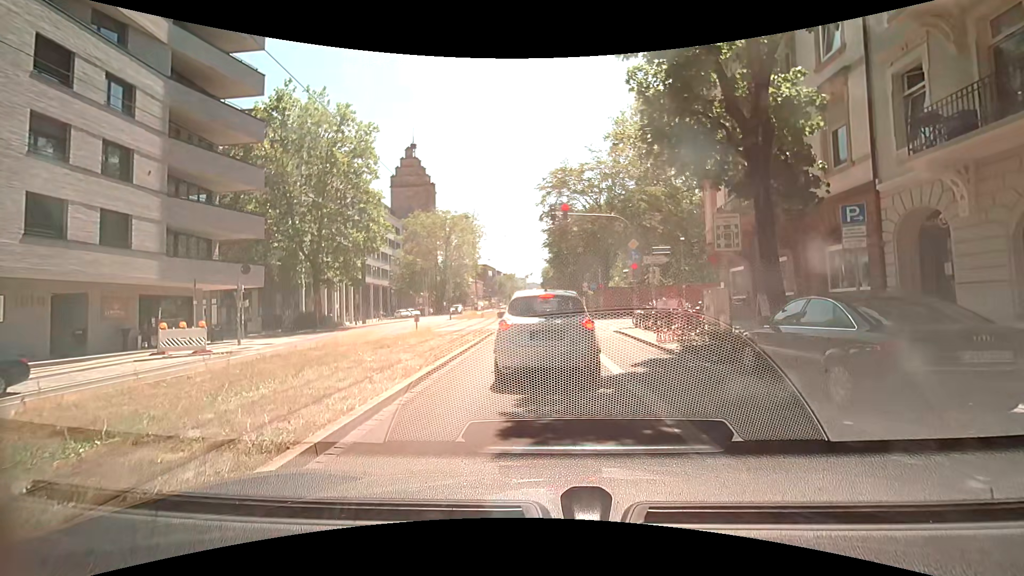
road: primary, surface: asphalt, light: Day
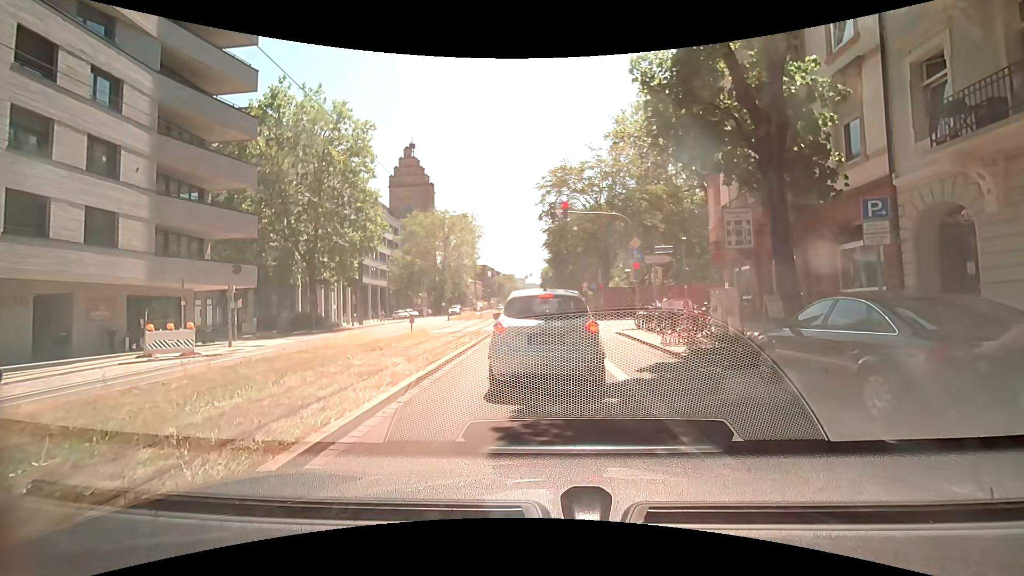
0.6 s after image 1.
(0.0, +0.7) m; 0°
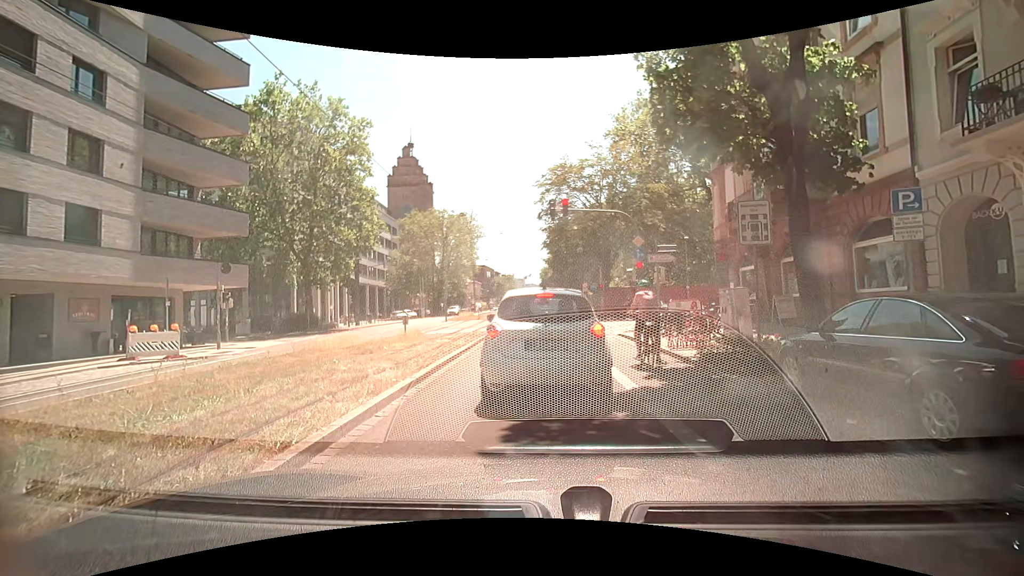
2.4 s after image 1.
(0.0, +0.8) m; 0°
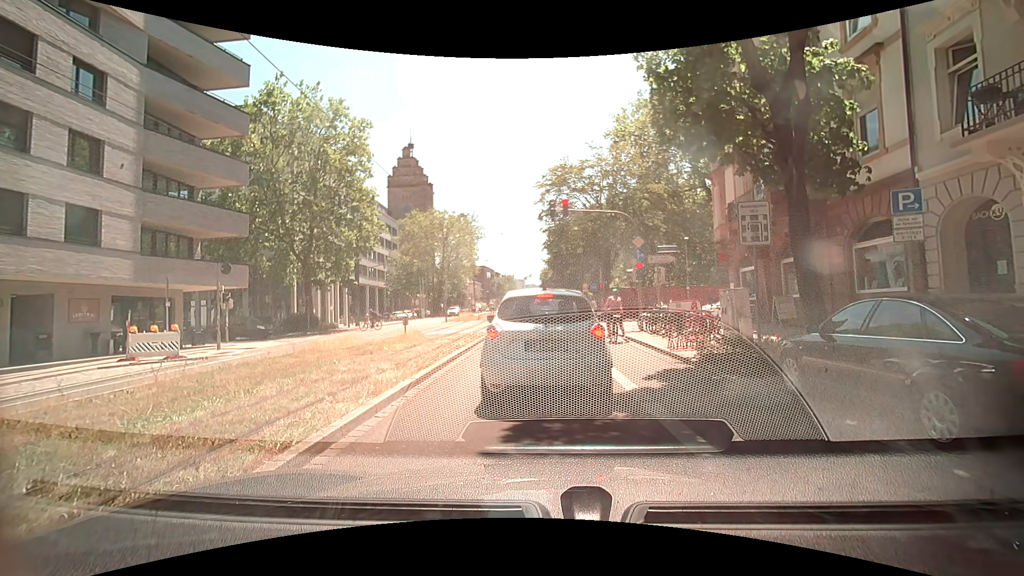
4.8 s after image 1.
(0.0, +0.1) m; 0°
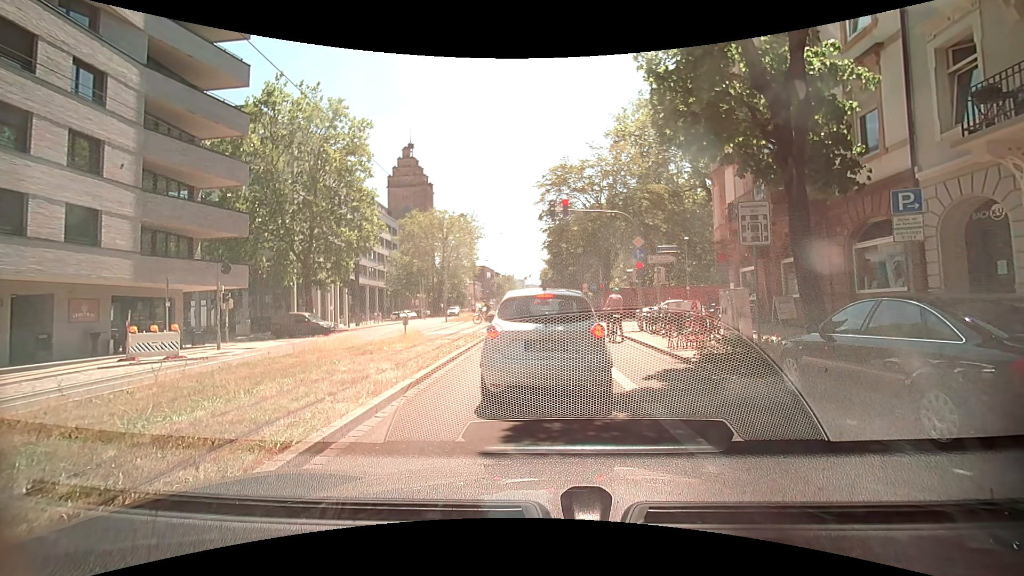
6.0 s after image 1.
(0.0, 0.0) m; 0°
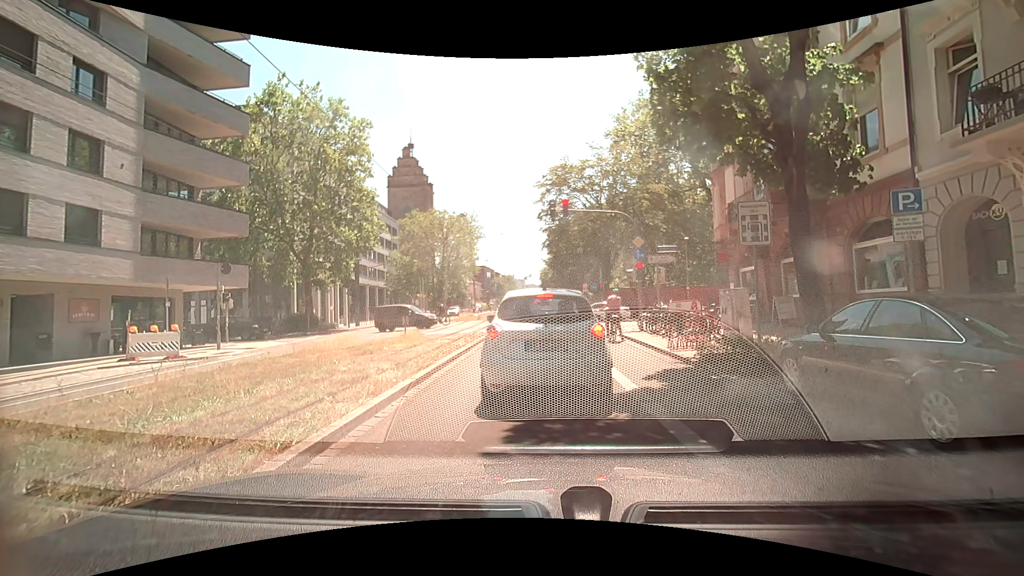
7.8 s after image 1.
(0.0, 0.0) m; 0°
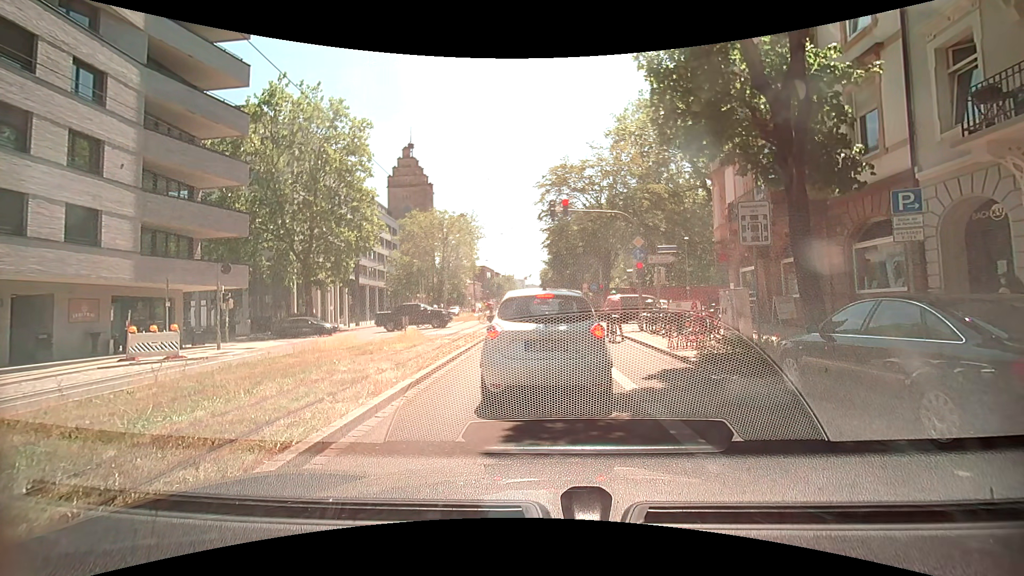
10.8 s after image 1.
(0.0, 0.0) m; 0°
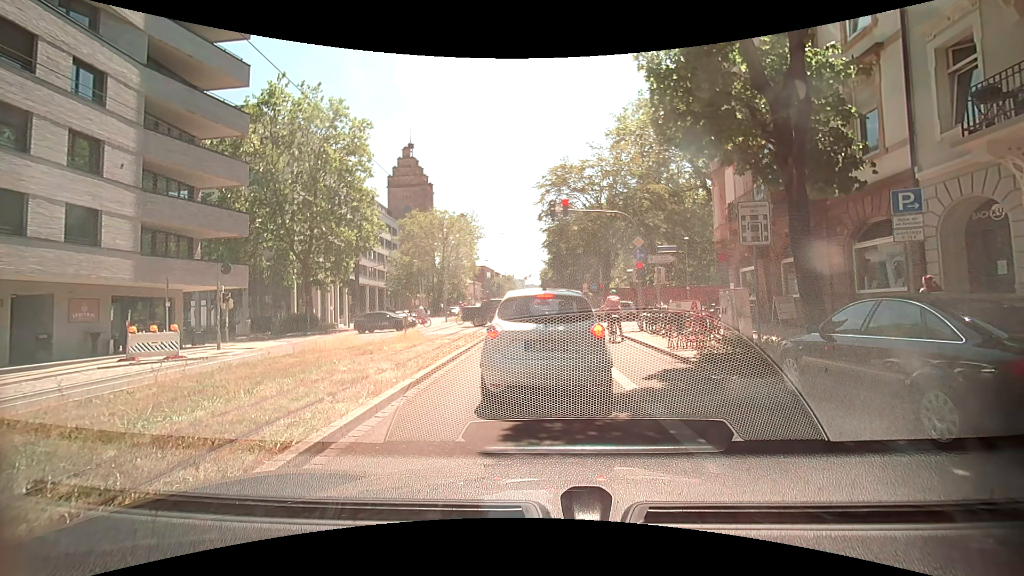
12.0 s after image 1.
(0.0, 0.0) m; 0°
